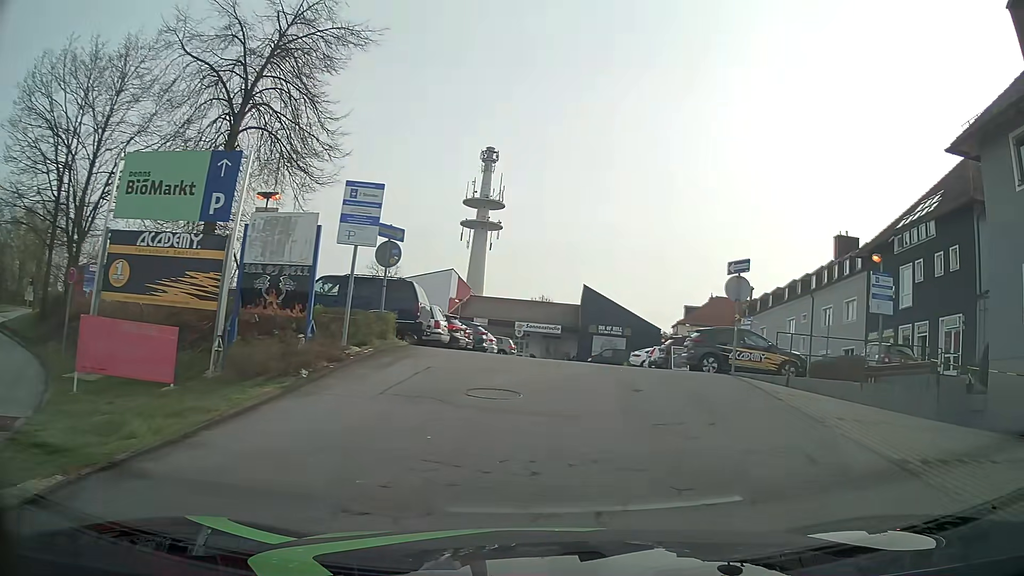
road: service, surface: asphalt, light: Day
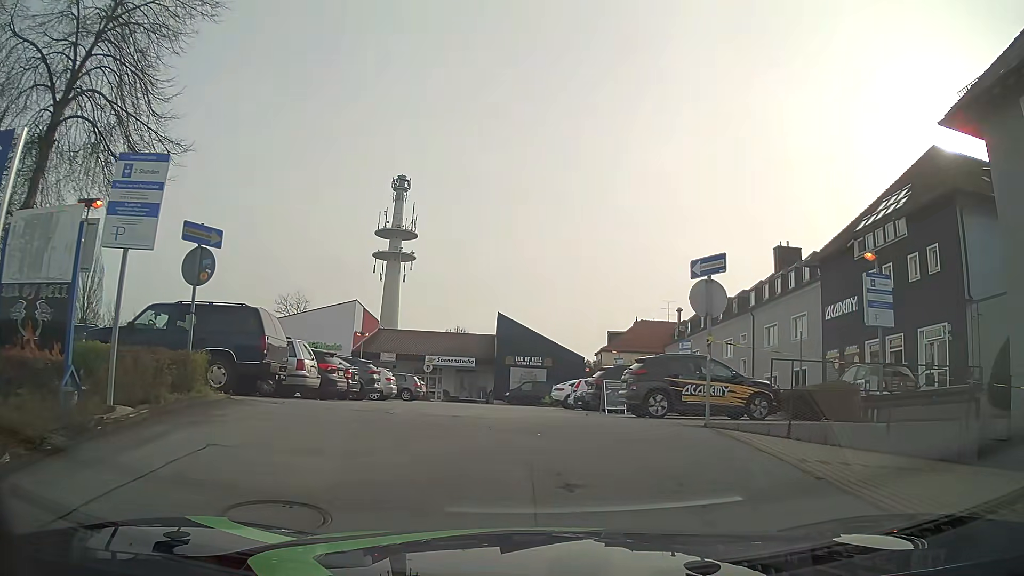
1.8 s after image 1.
(+0.6, +4.9) m; +8°
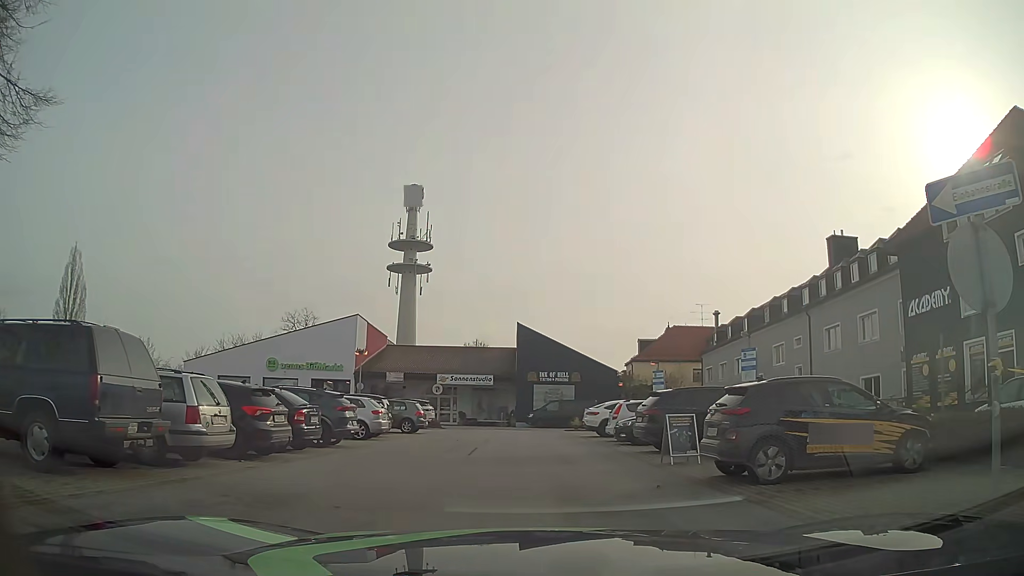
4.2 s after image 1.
(+0.1, +6.4) m; -1°
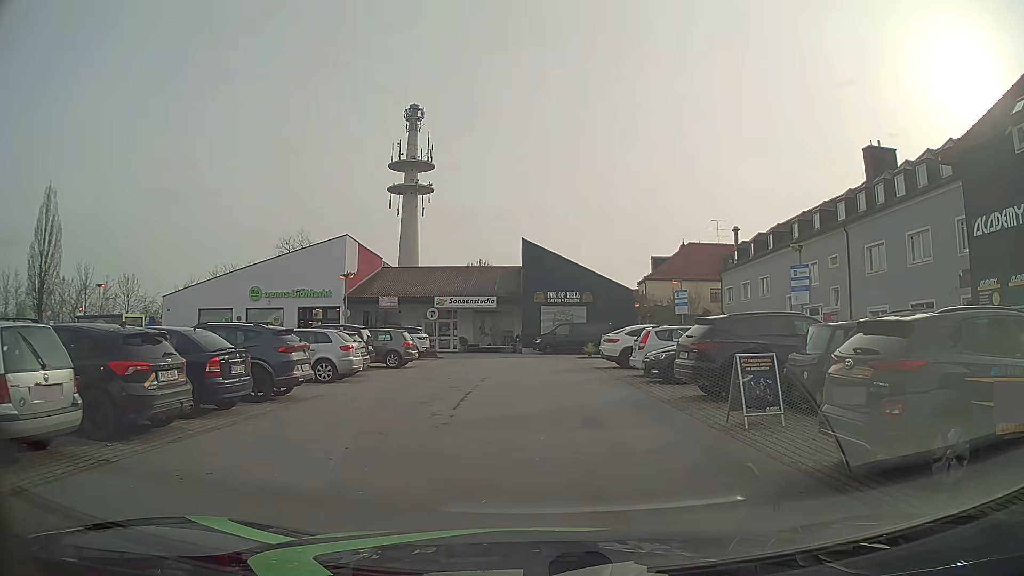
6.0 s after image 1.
(0.0, +4.4) m; -2°
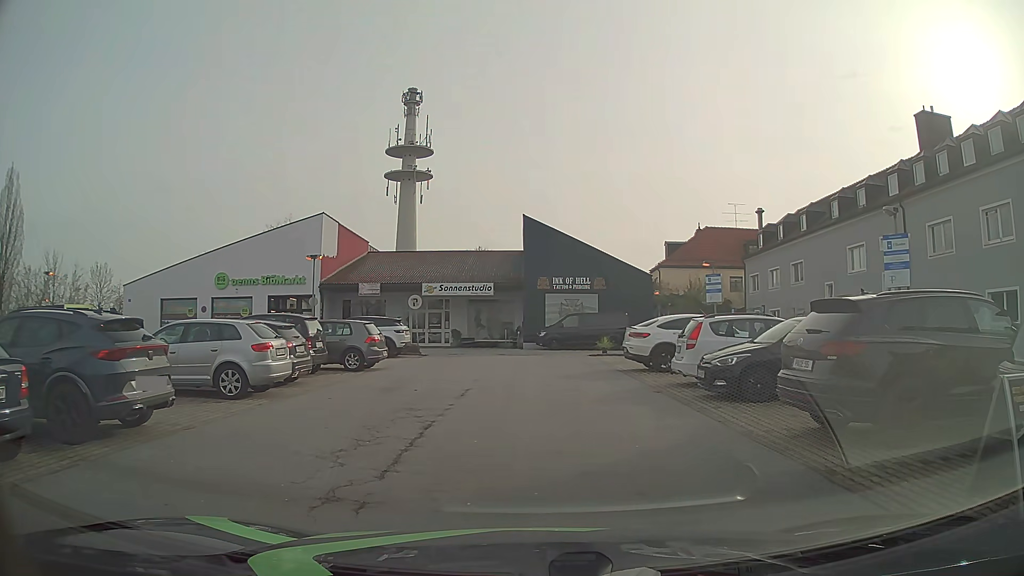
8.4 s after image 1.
(+0.1, +5.9) m; +1°
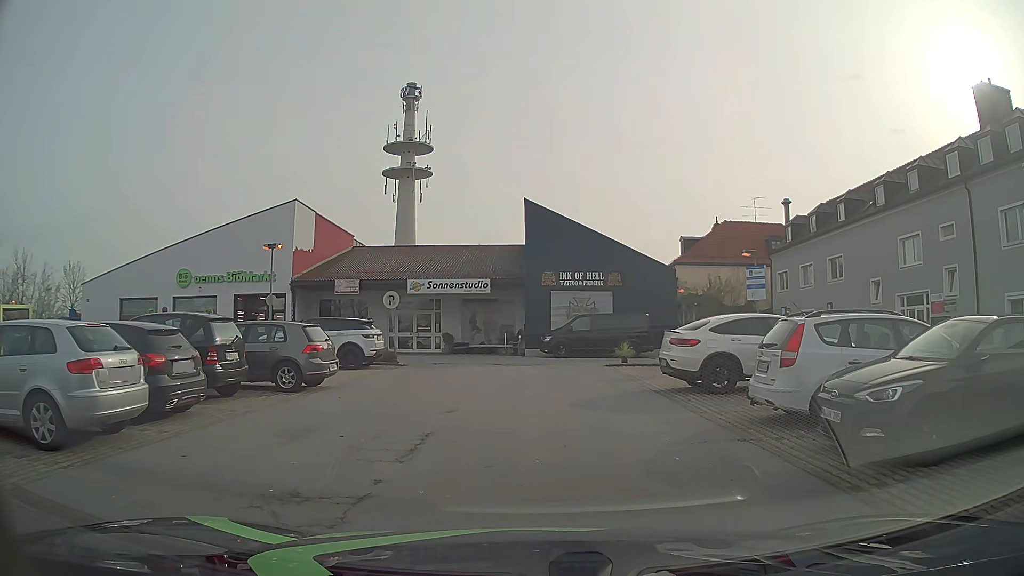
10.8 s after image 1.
(+0.1, +5.4) m; +1°
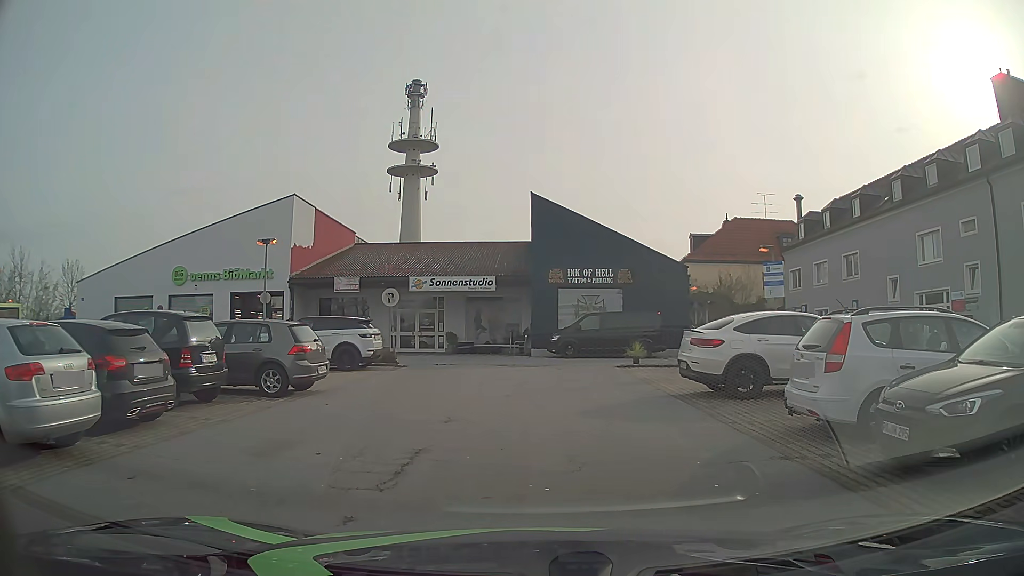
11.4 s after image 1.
(0.0, +1.2) m; -1°
